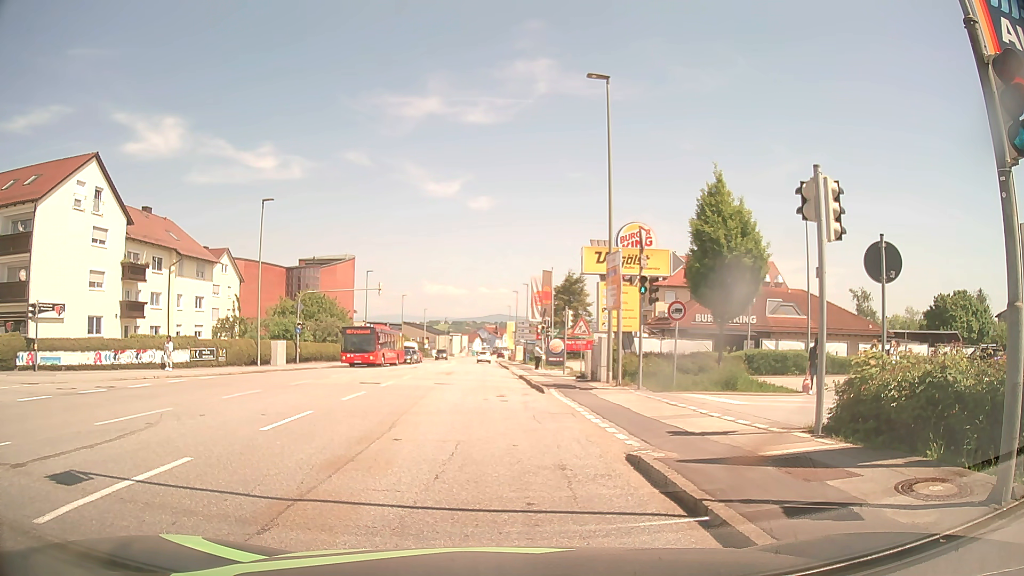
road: tertiary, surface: asphalt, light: Day
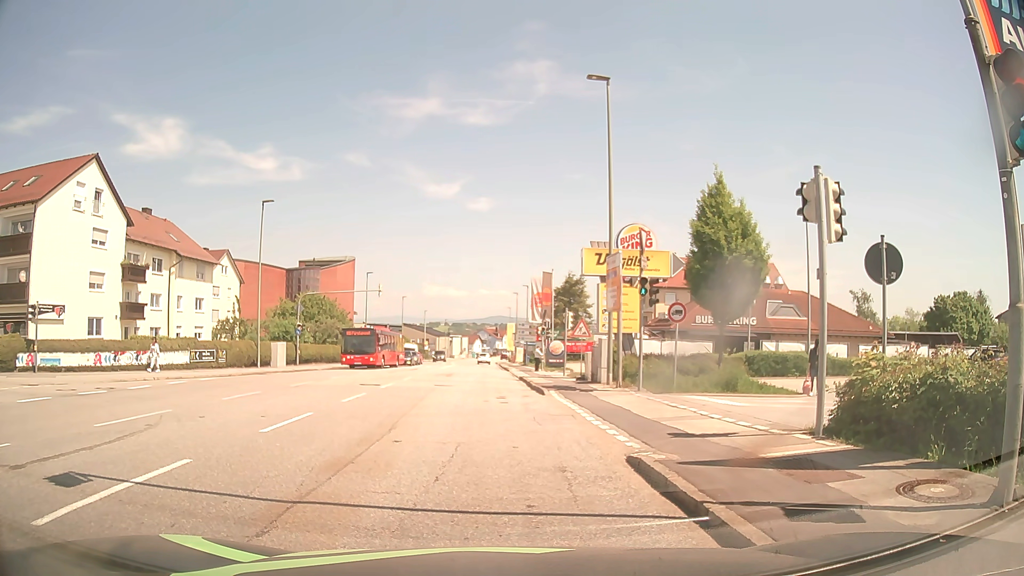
(0.0, 0.0) m; 0°
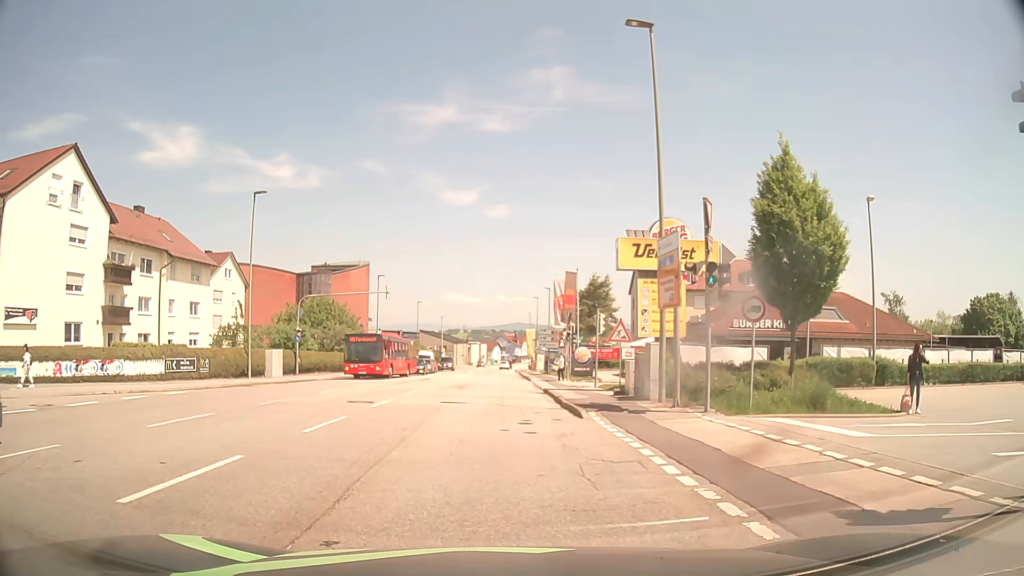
(-0.1, +4.9) m; -4°
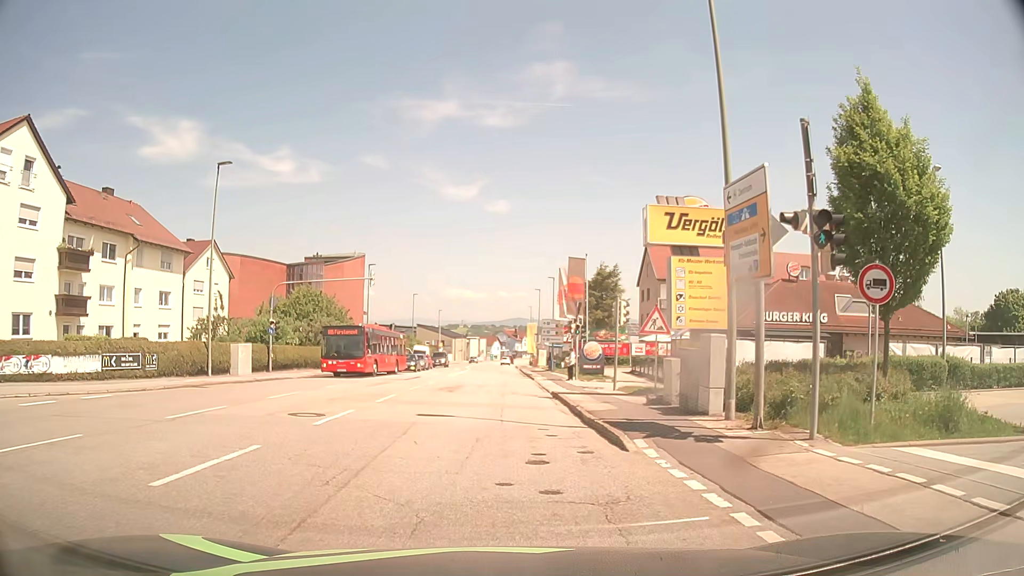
(+0.1, +5.5) m; +1°
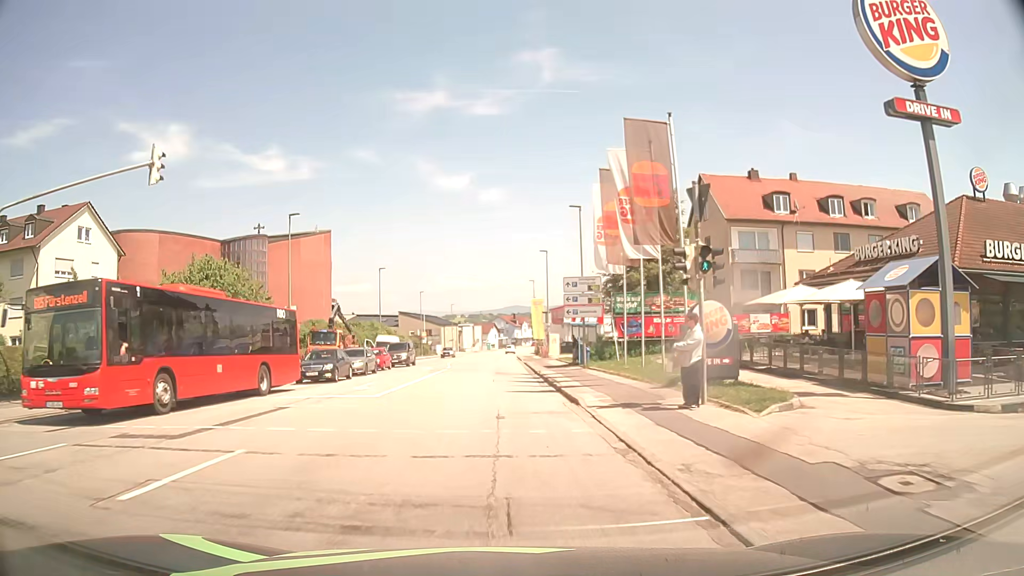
(+0.1, +24.9) m; 0°
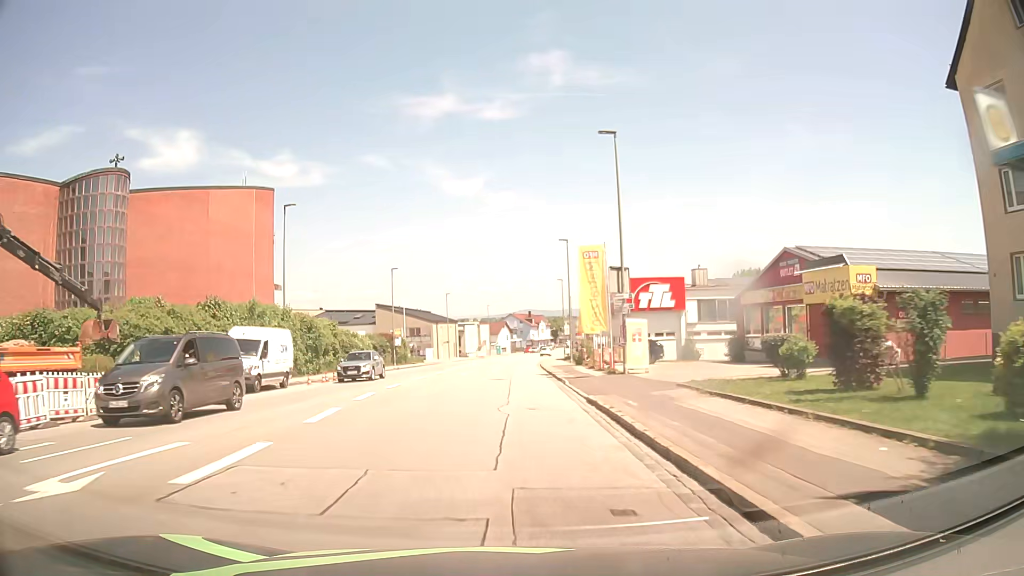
(-0.1, +37.3) m; -1°
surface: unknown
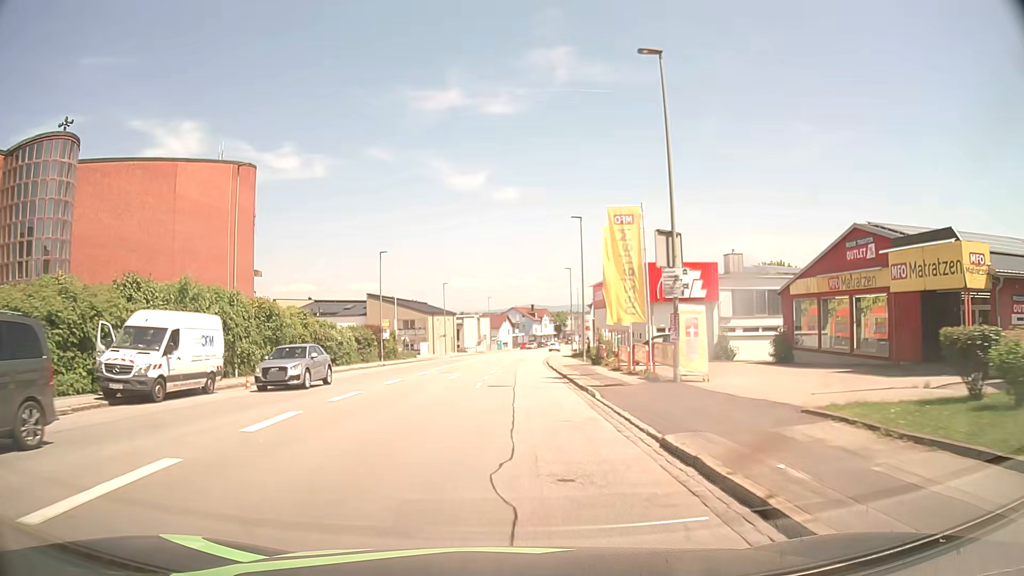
(0.0, +8.1) m; 0°
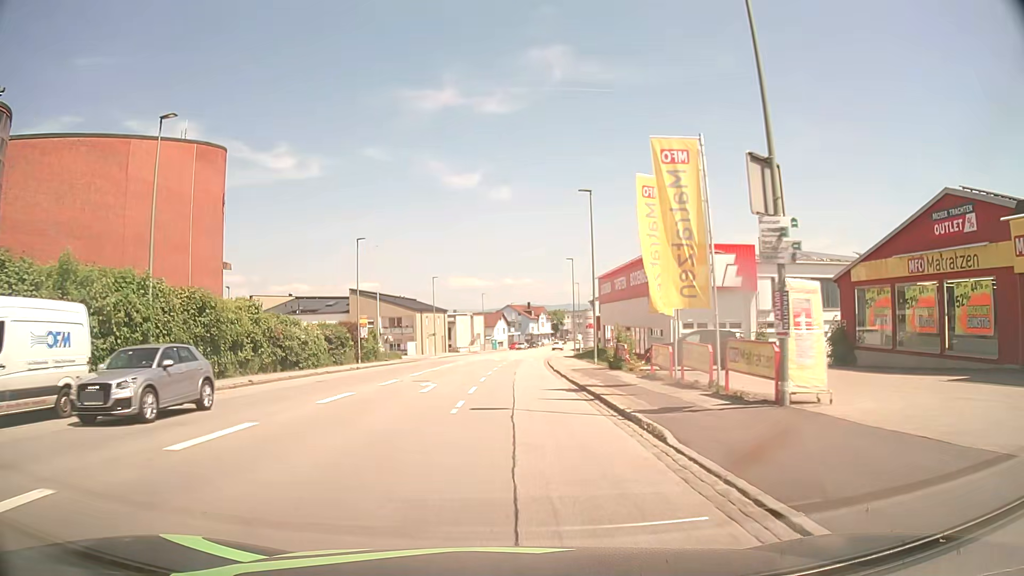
(+0.1, +8.1) m; +1°
(0, +10) (0, +20) (0, +30) (+1, +40) (+1, +50) (+2, +60) (+3, +70) (+4, +80) (+5, +90) (+7, +100) m
